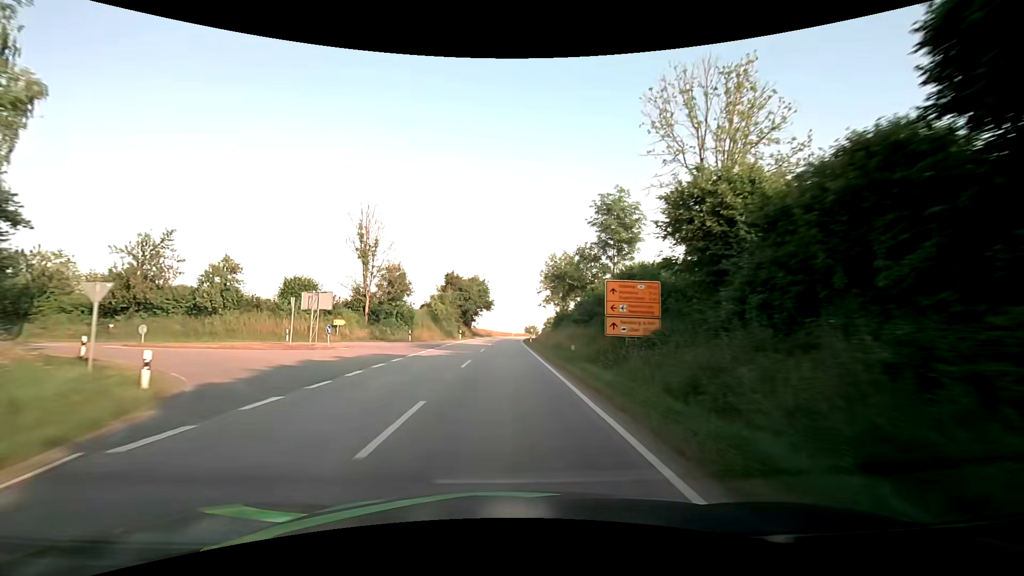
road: secondary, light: Day
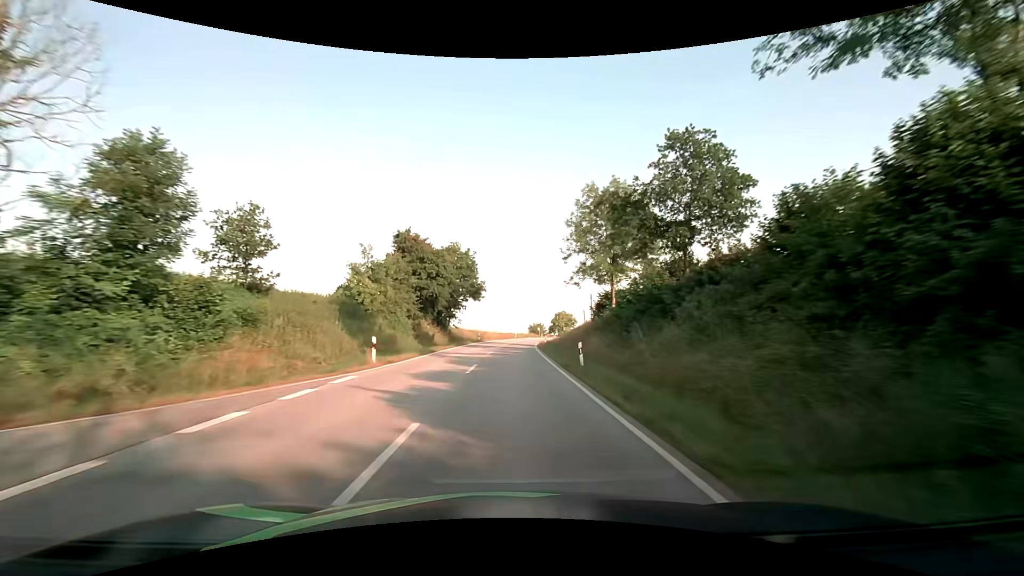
(0.0, +37.9) m; 0°
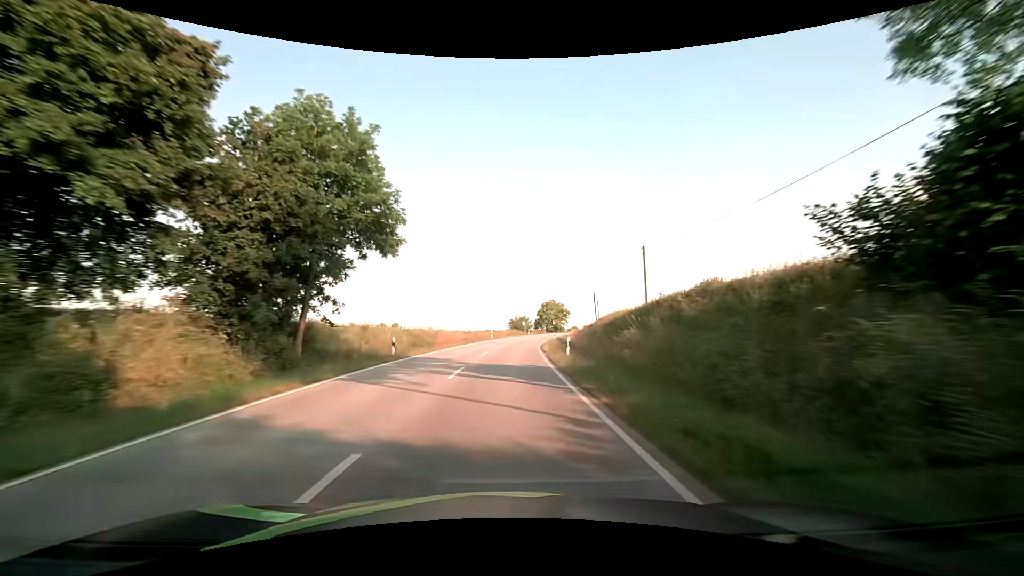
(+0.8, +37.9) m; +3°
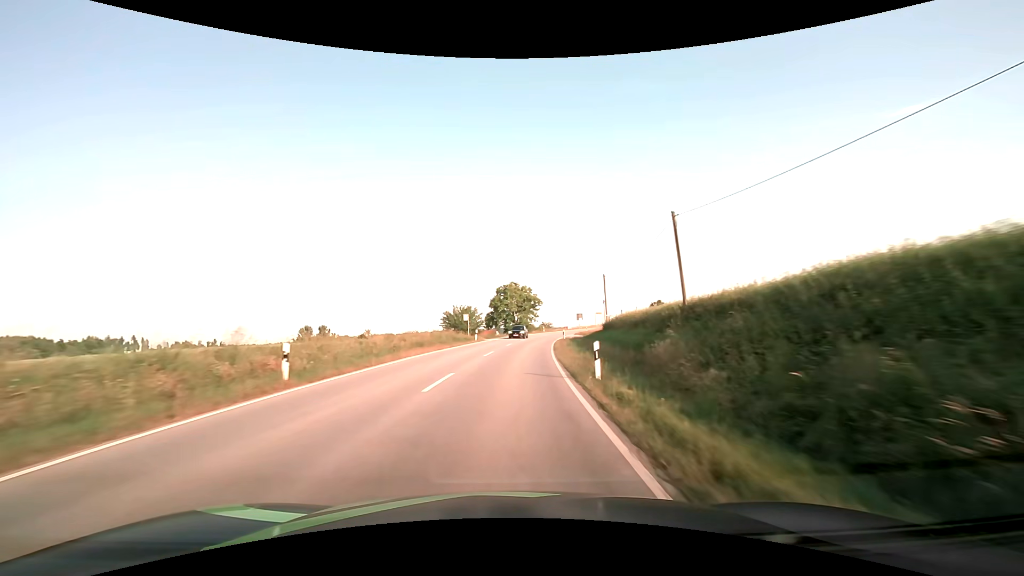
(+2.1, +50.5) m; +6°
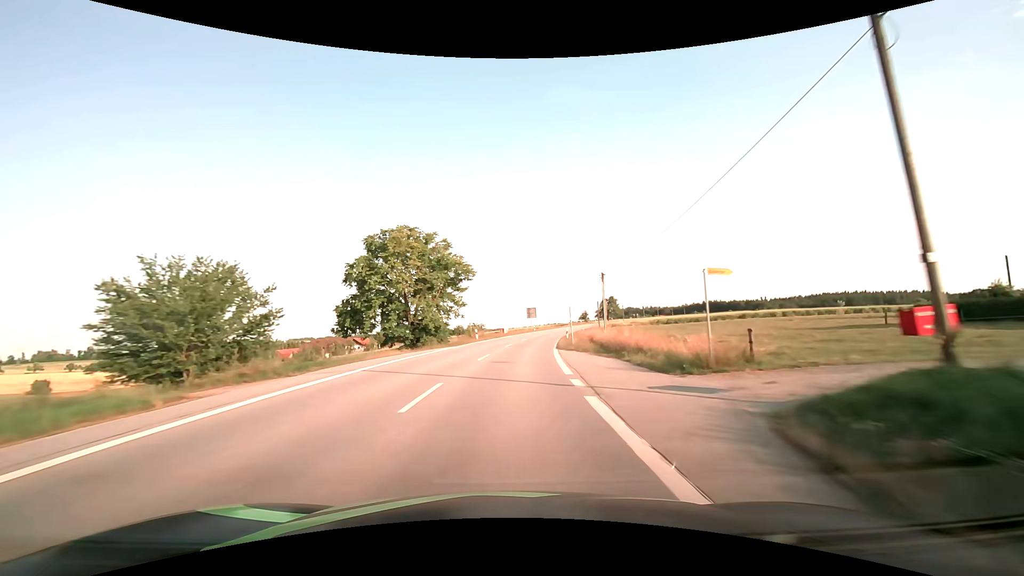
(+3.3, +50.2) m; +8°
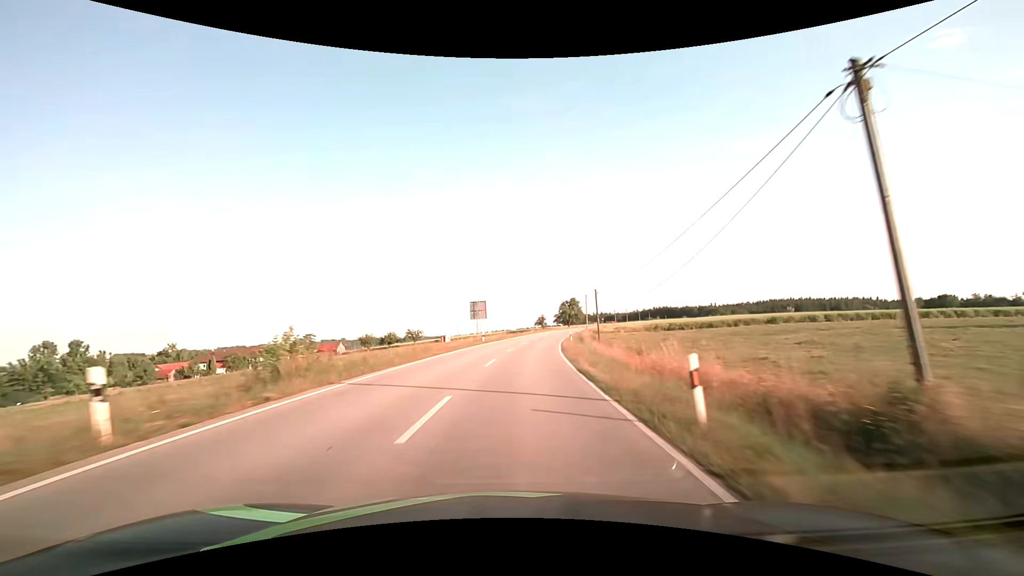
(+1.9, +37.6) m; +6°
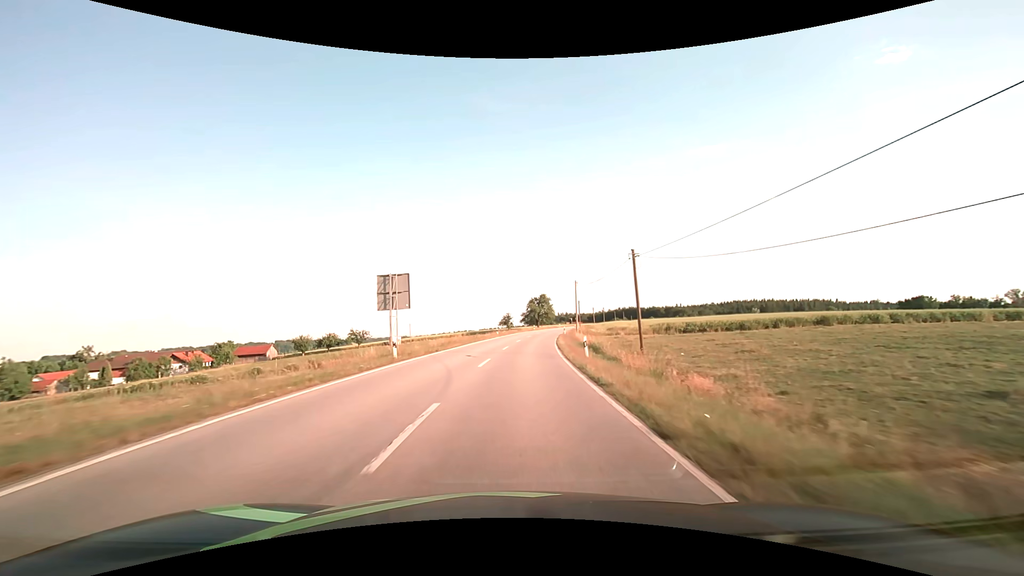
(+0.9, +25.0) m; +4°
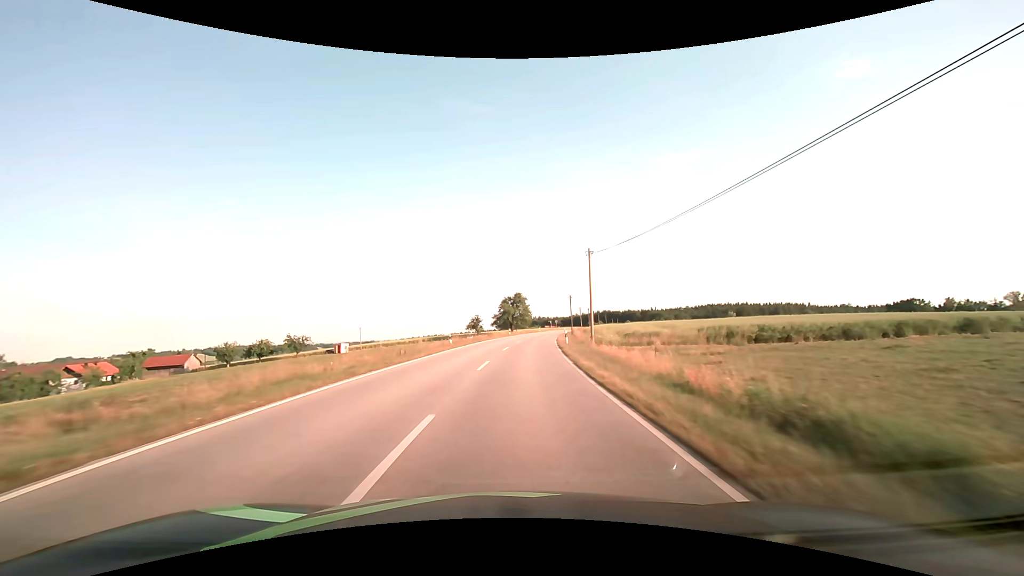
(+0.7, +25.0) m; +3°
(0, +10) (0, +20) (+1, +30) (+2, +40) (+3, +50) (+4, +60) (+5, +70) (+7, +80) (+9, +89) (+10, +99) m
